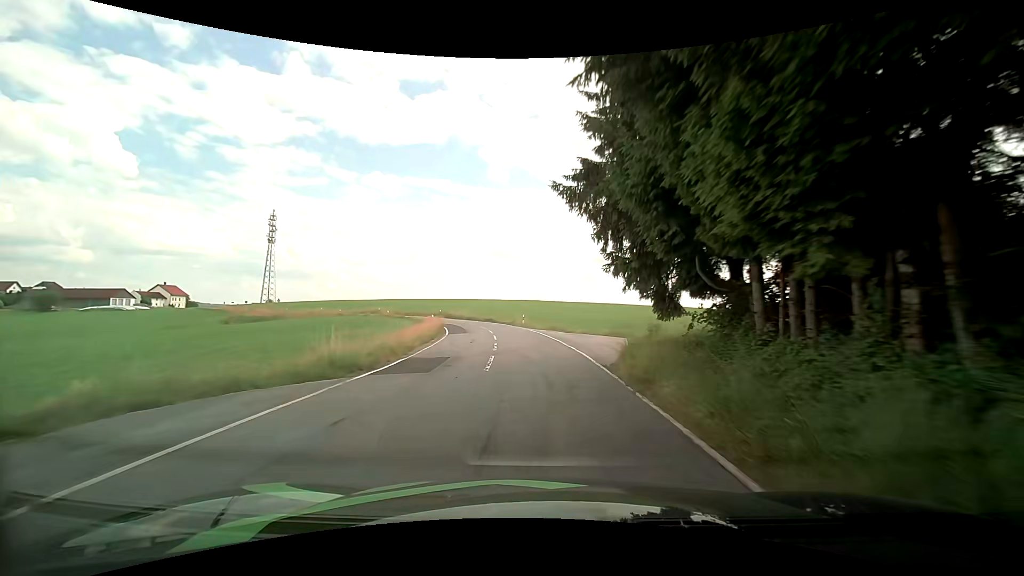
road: tertiary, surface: asphalt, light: Day
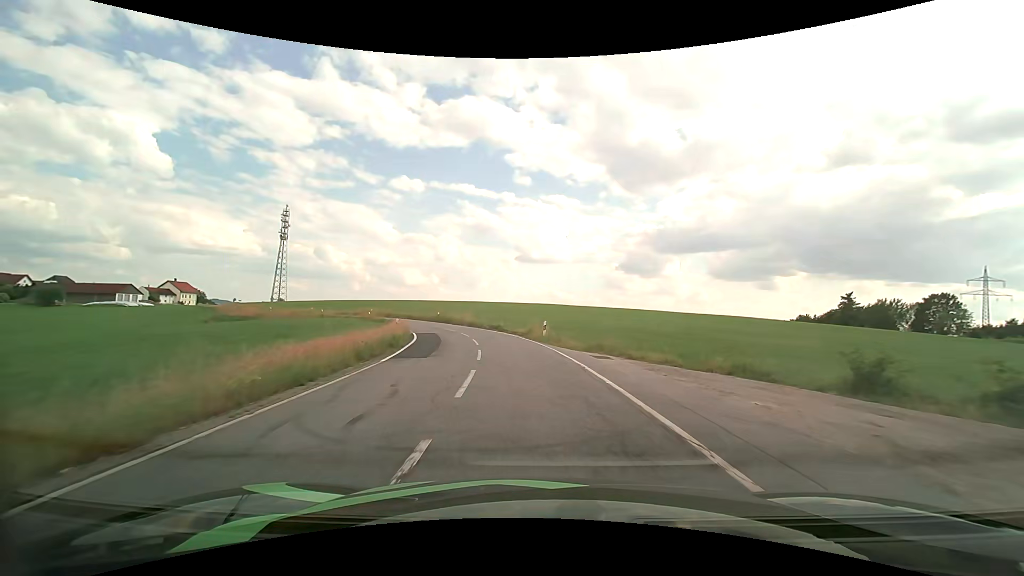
(-0.3, +16.3) m; -3°
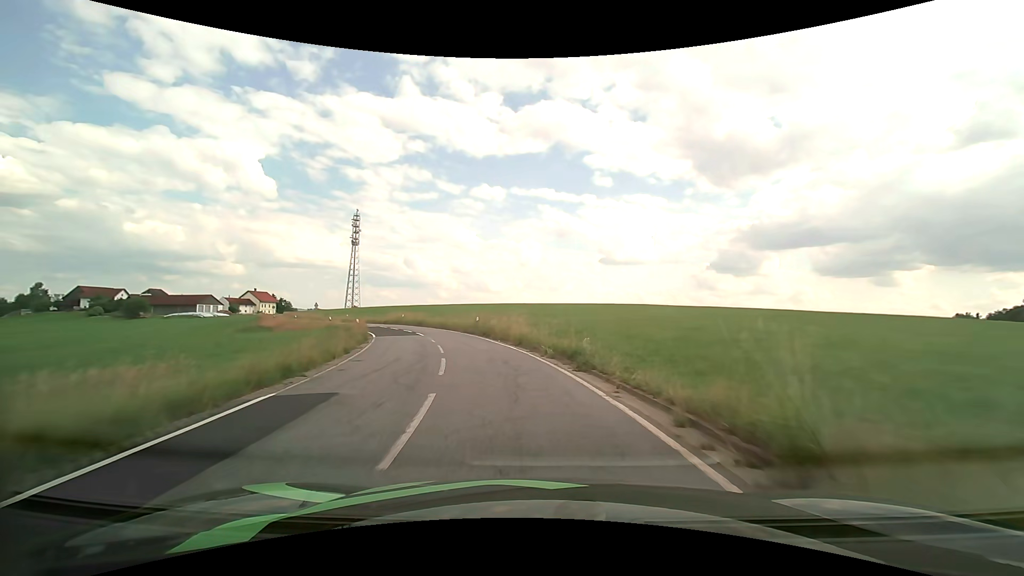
(-1.3, +23.5) m; -9°
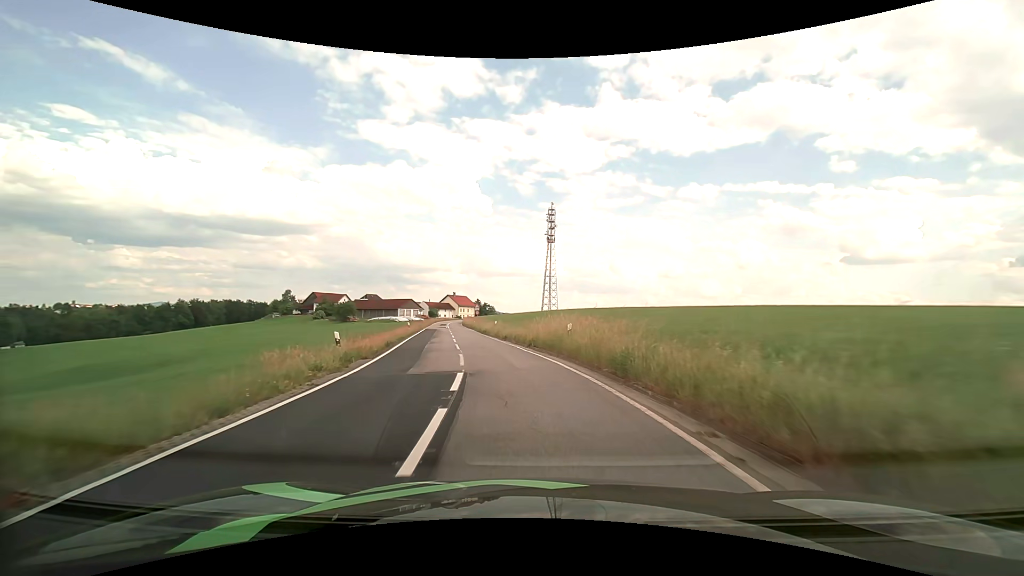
(-8.1, +36.8) m; -23°
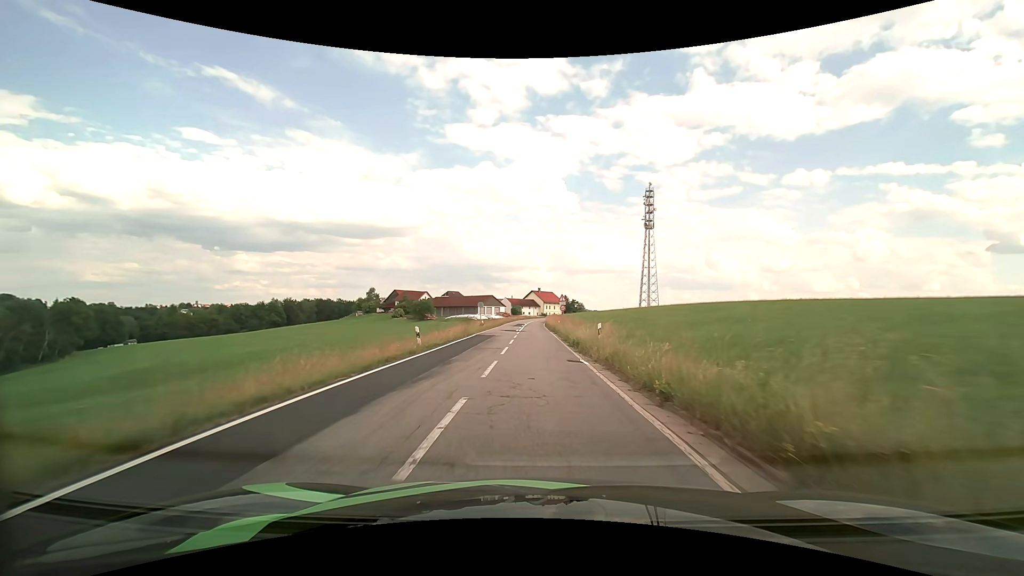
(-2.3, +22.8) m; -10°
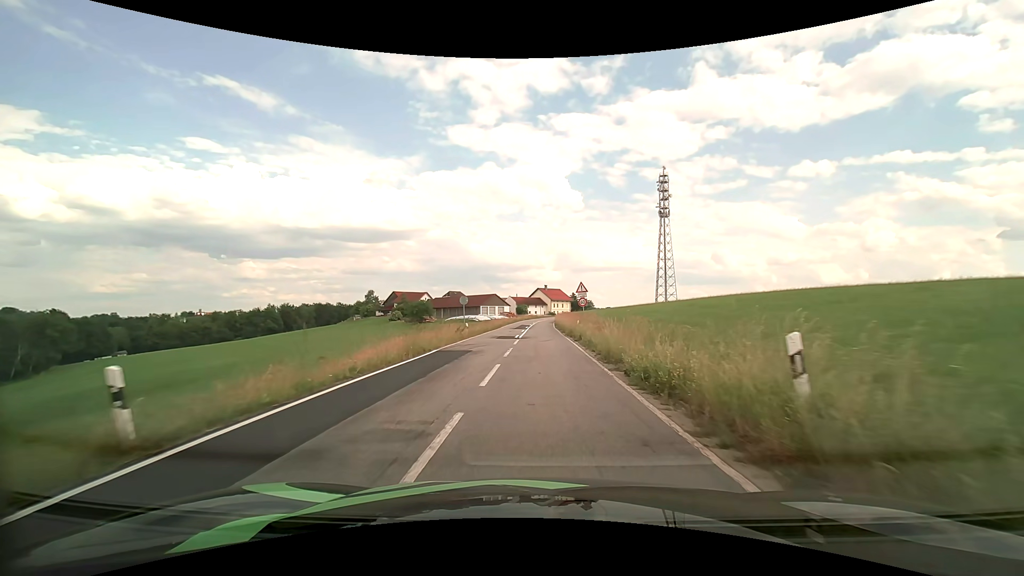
(-0.2, +15.0) m; -1°
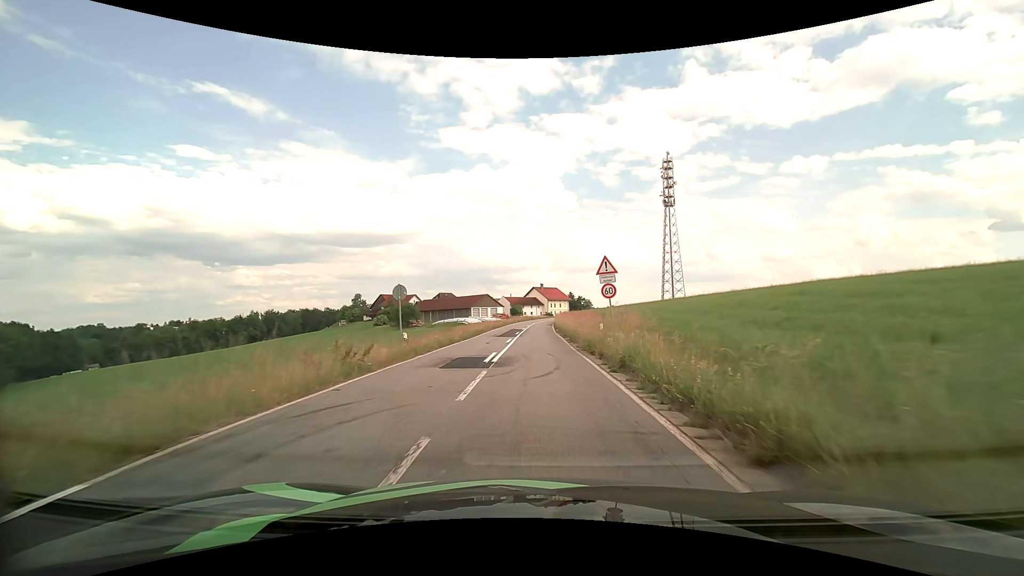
(0.0, +14.6) m; 0°
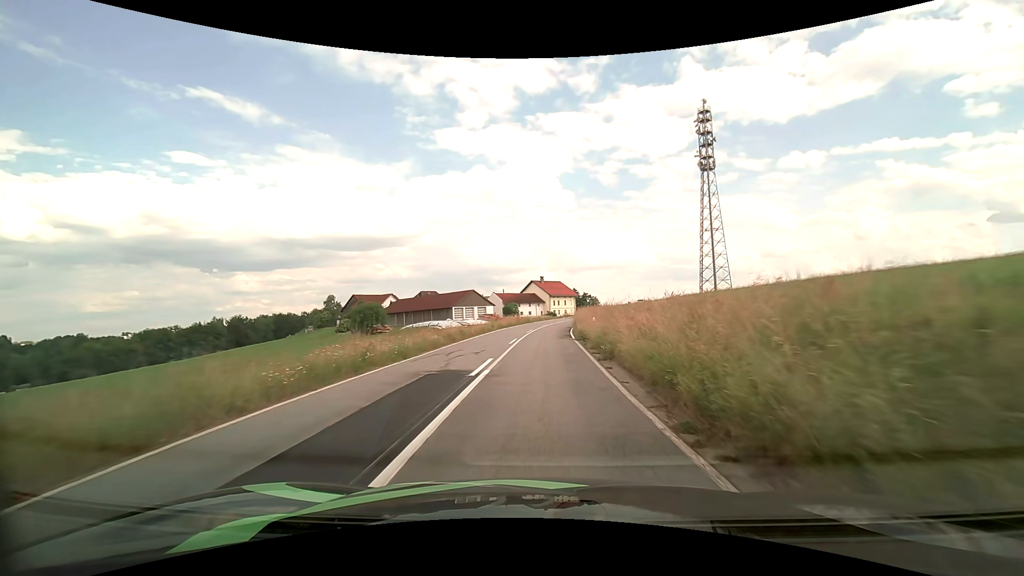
(0.0, +37.6) m; 0°
(0, +10) (0, +20) (0, +30) (+1, +40) (+2, +50) (+4, +60) (+6, +69) (+9, +79) (+12, +88) (+16, +98) m
